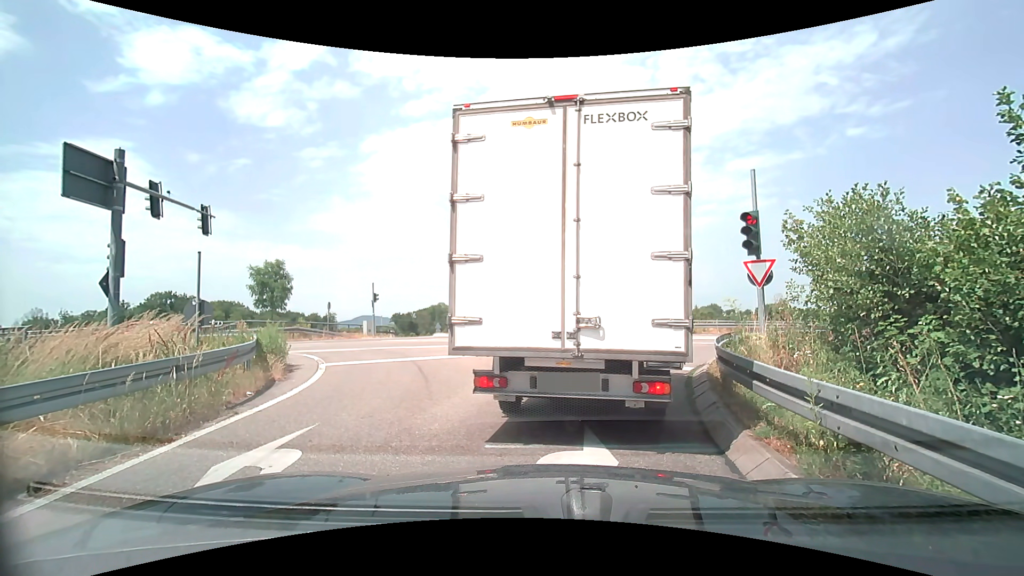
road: trunk_link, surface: asphalt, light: Day
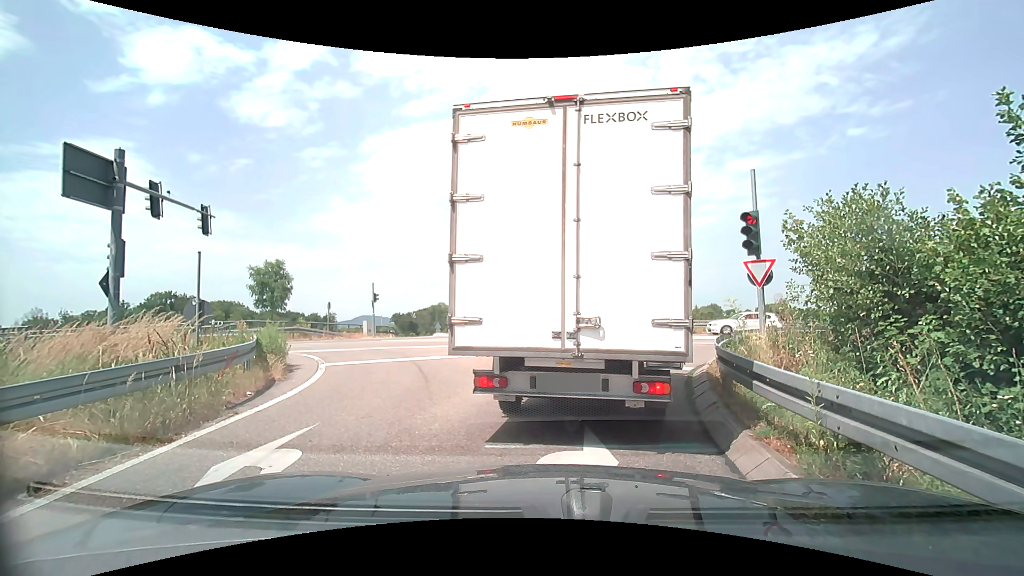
(0.0, 0.0) m; 0°
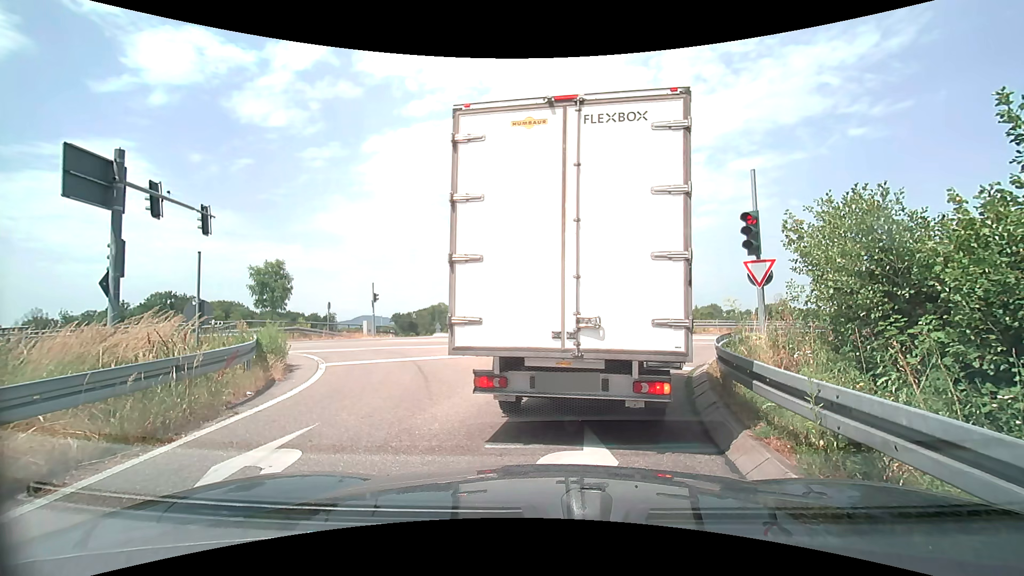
(0.0, 0.0) m; 0°
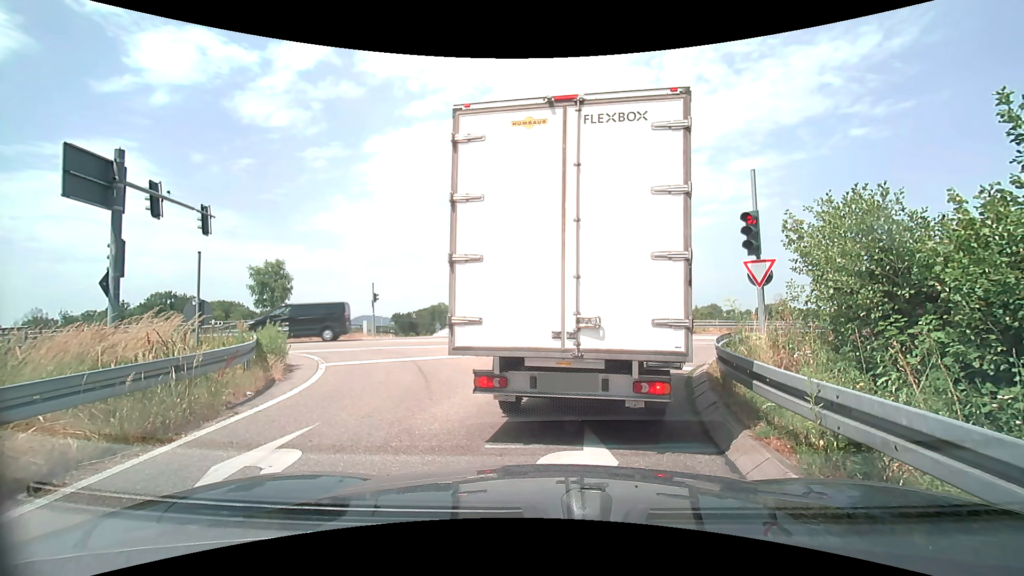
(0.0, 0.0) m; 0°
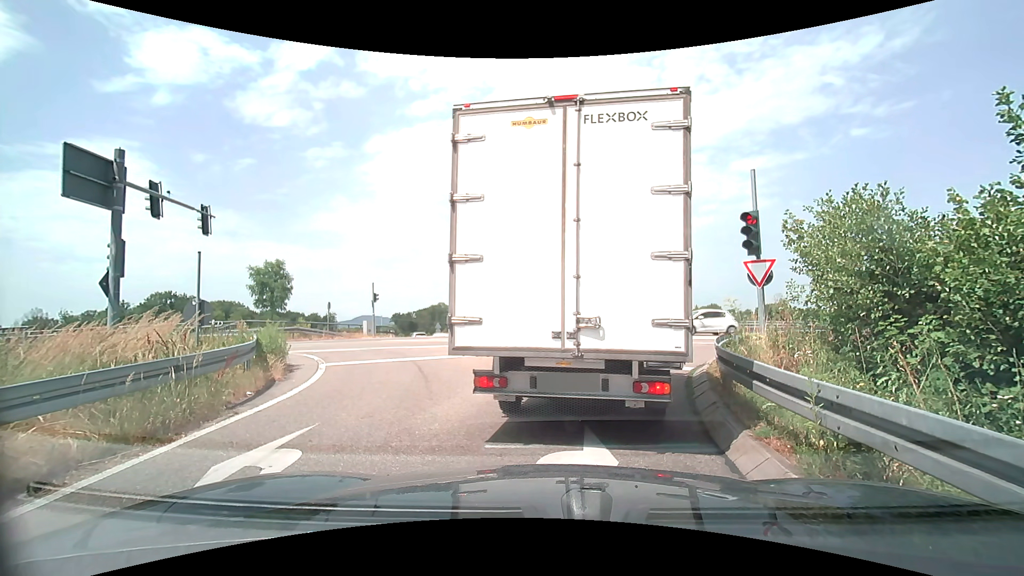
(0.0, 0.0) m; 0°
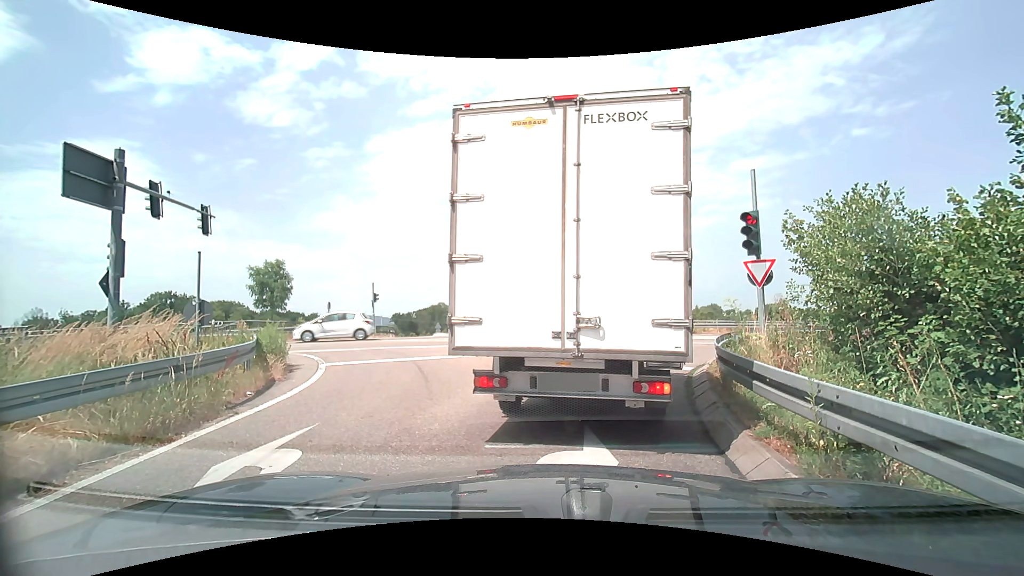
(0.0, 0.0) m; 0°
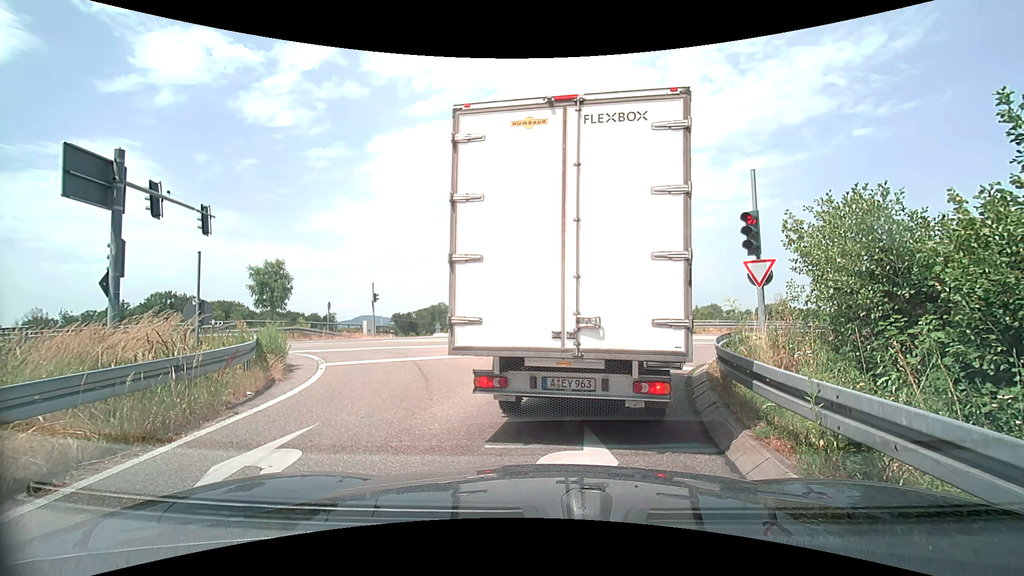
(0.0, 0.0) m; 0°
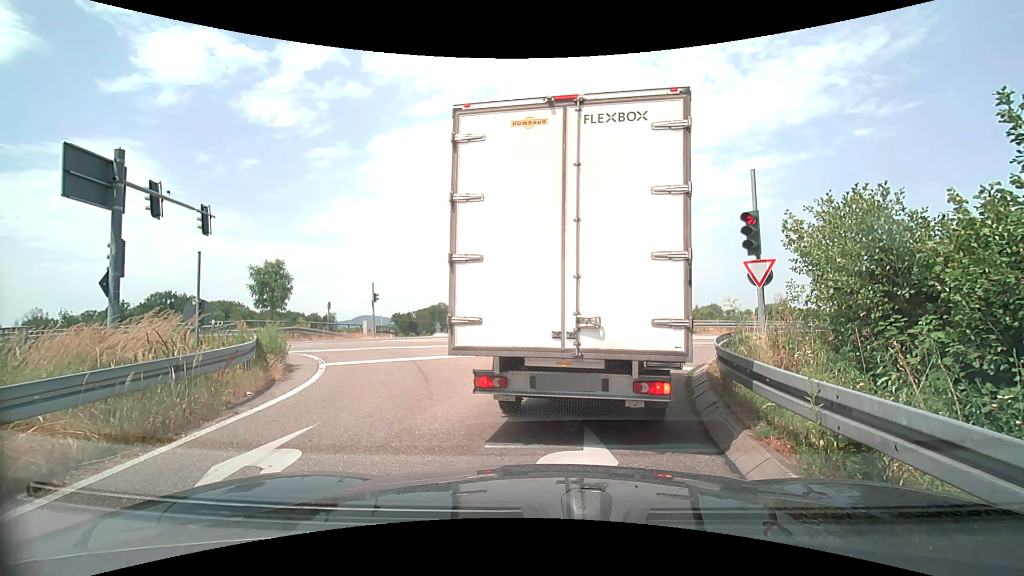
(0.0, 0.0) m; 0°
(0, +10) (+4, +19) (+11, +26) (+21, +29) (+30, +32) (+40, +35) (+50, +38) (+59, +40) (+69, +43) (+78, +45) m
